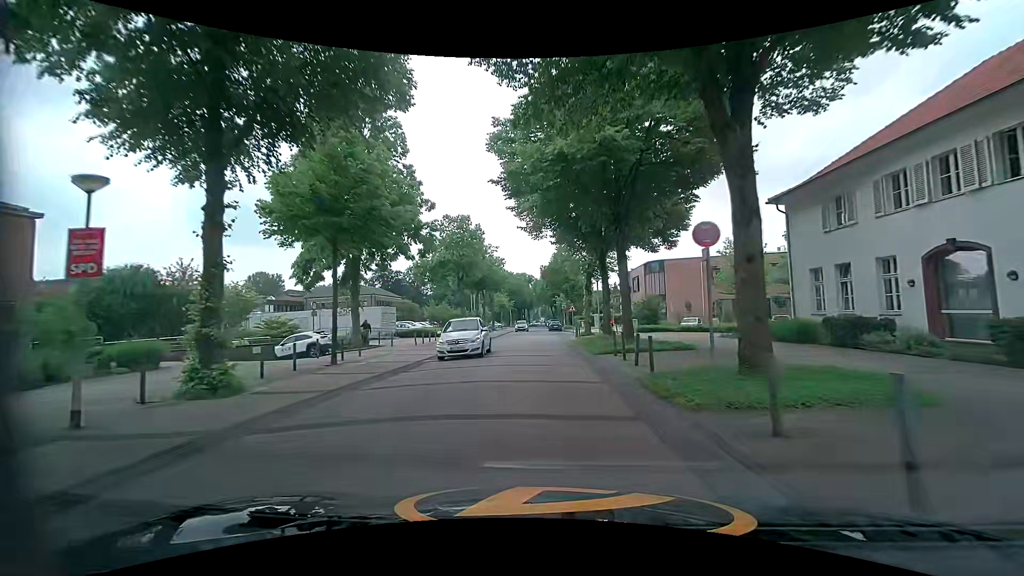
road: unclassified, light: Day
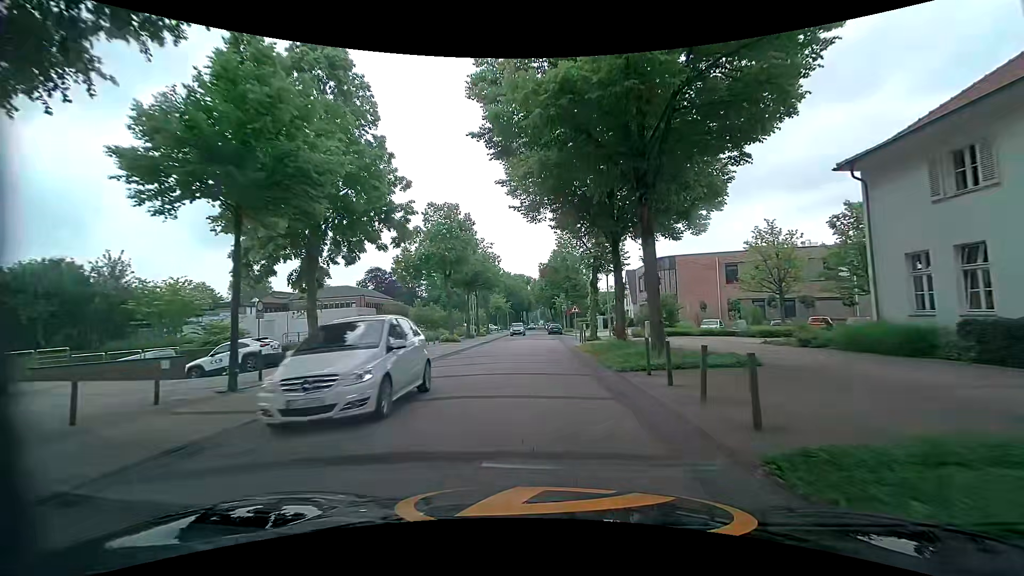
(+0.1, +5.9) m; 0°
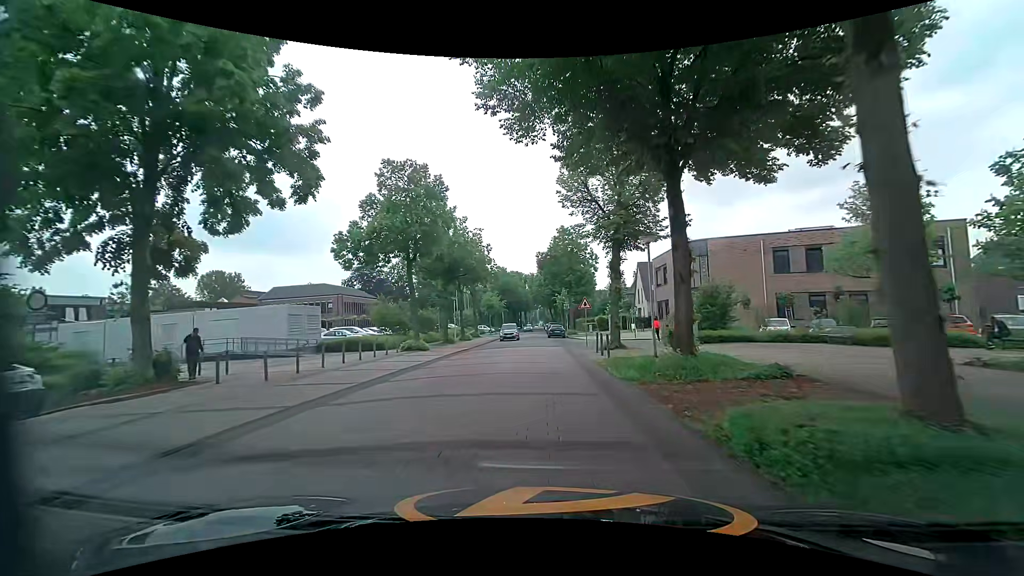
(0.0, +11.4) m; +1°
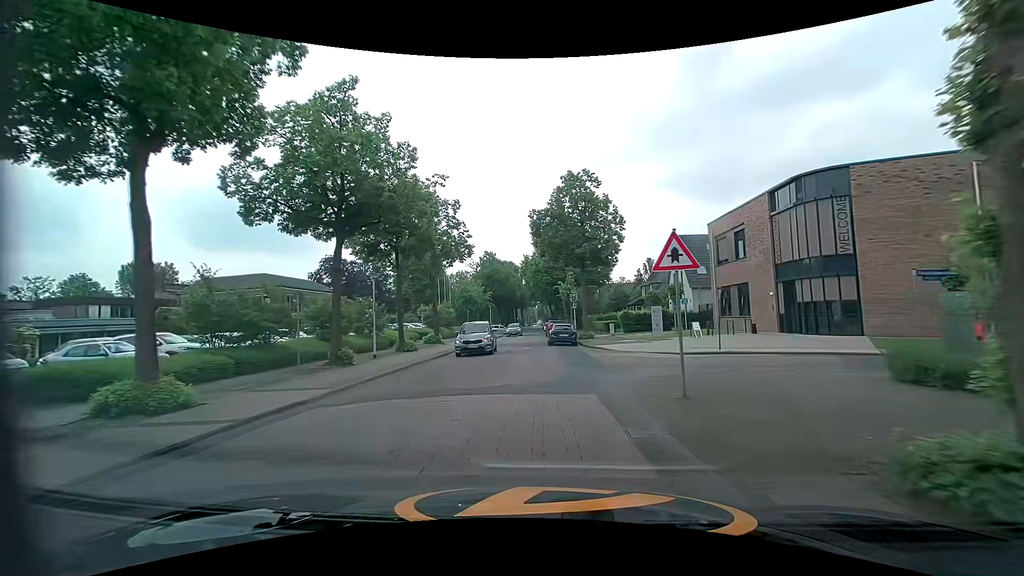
(-0.5, +21.2) m; 0°
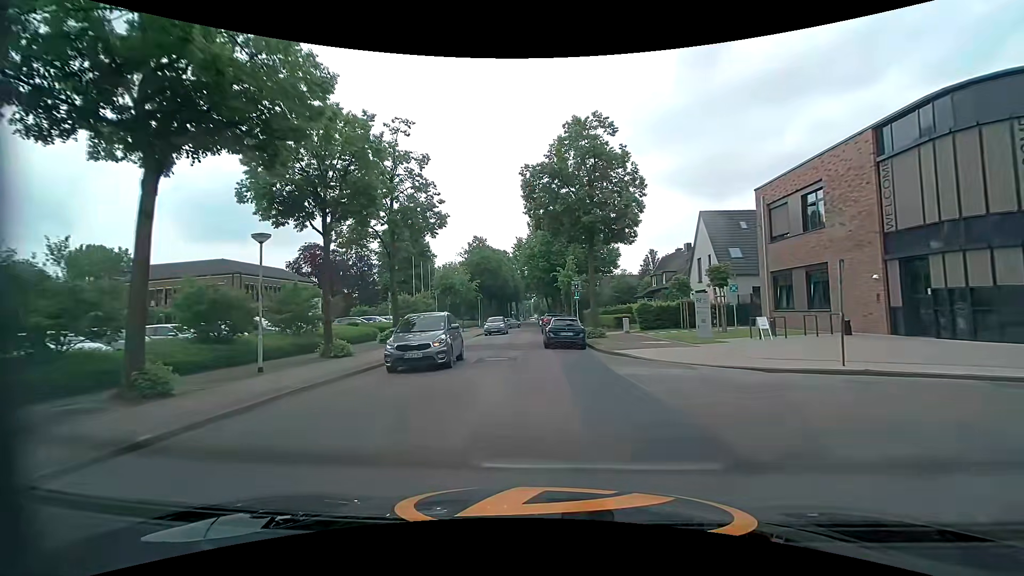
(-0.1, +9.4) m; -1°
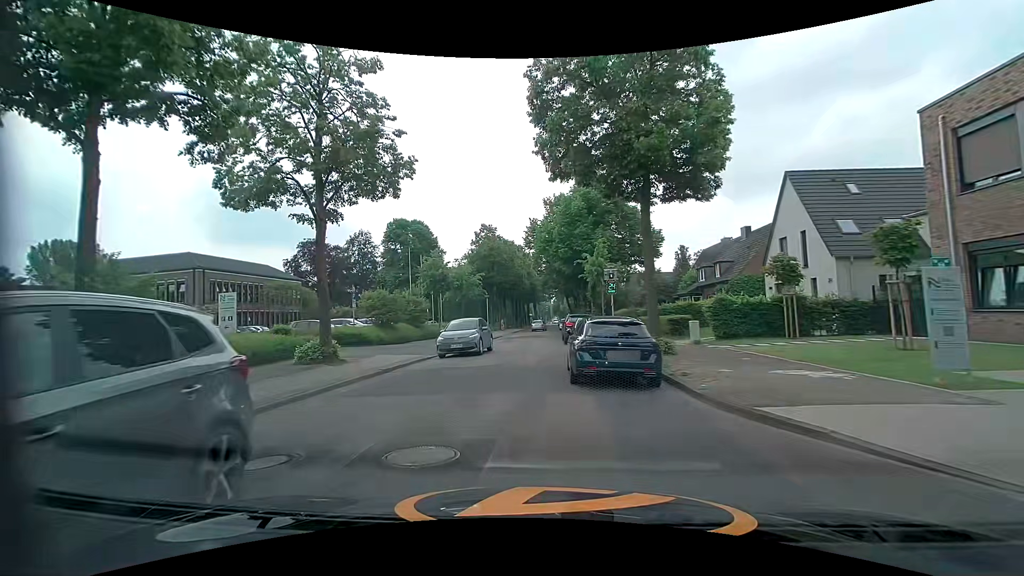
(+0.1, +11.2) m; -2°
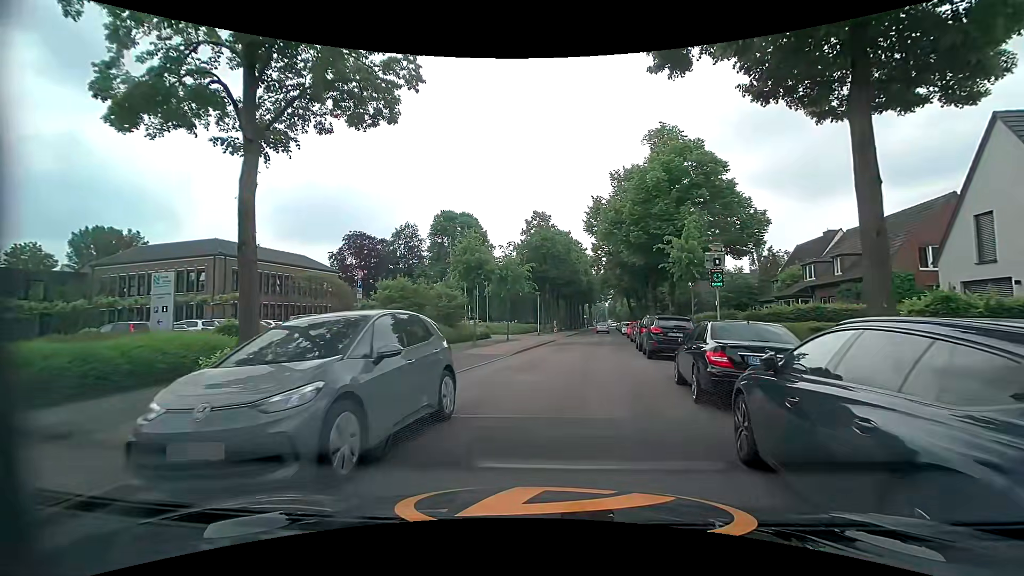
(-0.6, +8.0) m; -4°
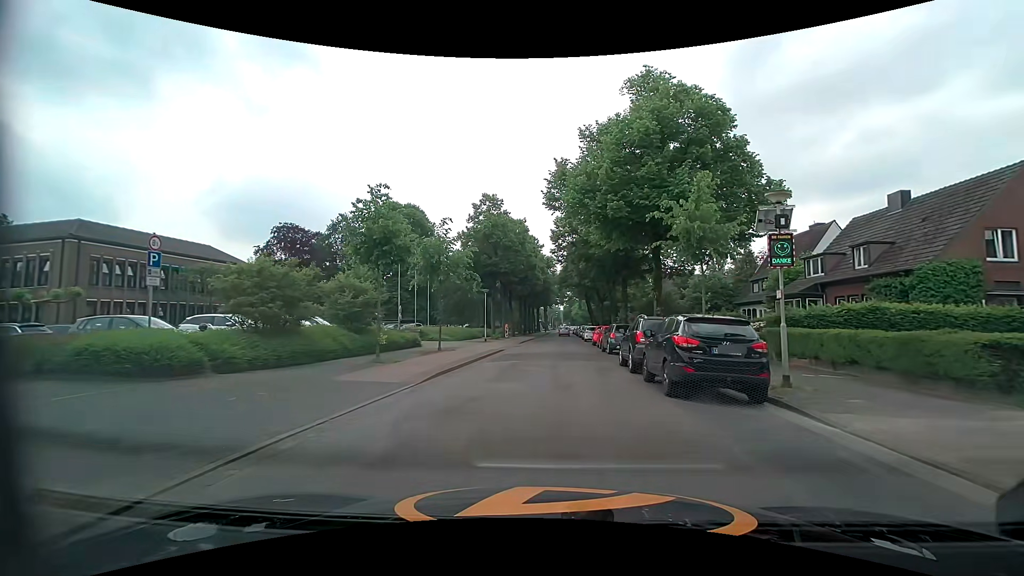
(+0.2, +9.5) m; +5°
(0, +10) (0, +20) (0, +30) (+1, +40) (+1, +50) (+1, +60) (+1, +70) (+1, +80) (+2, +90) (+2, +100) m
